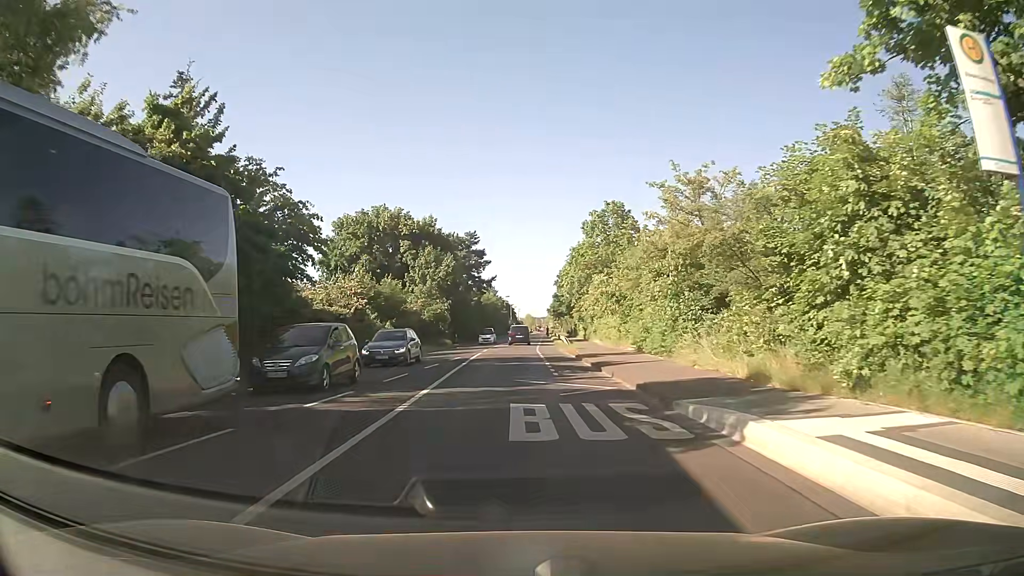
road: secondary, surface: asphalt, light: Day
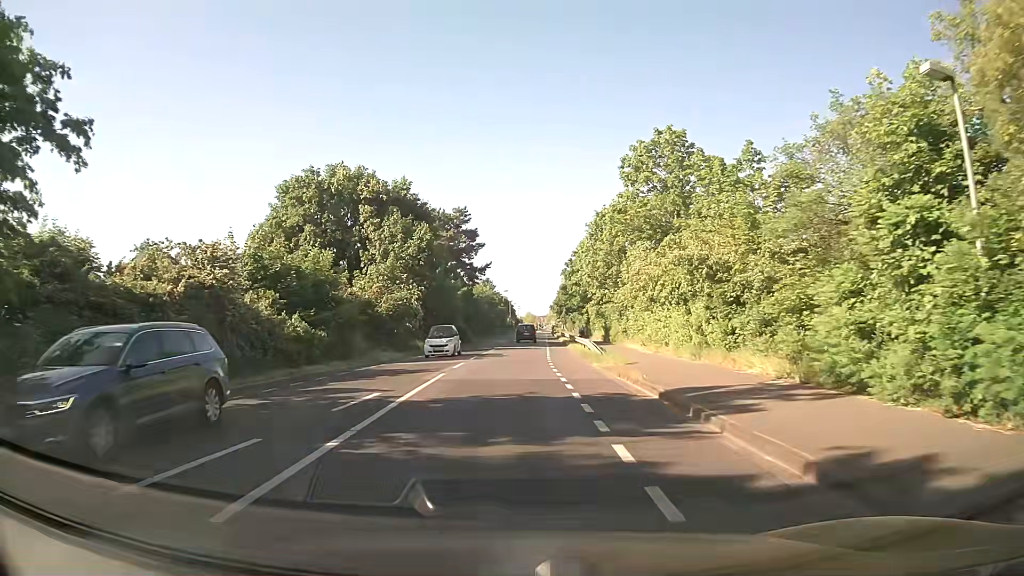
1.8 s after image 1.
(0.0, +19.1) m; 0°
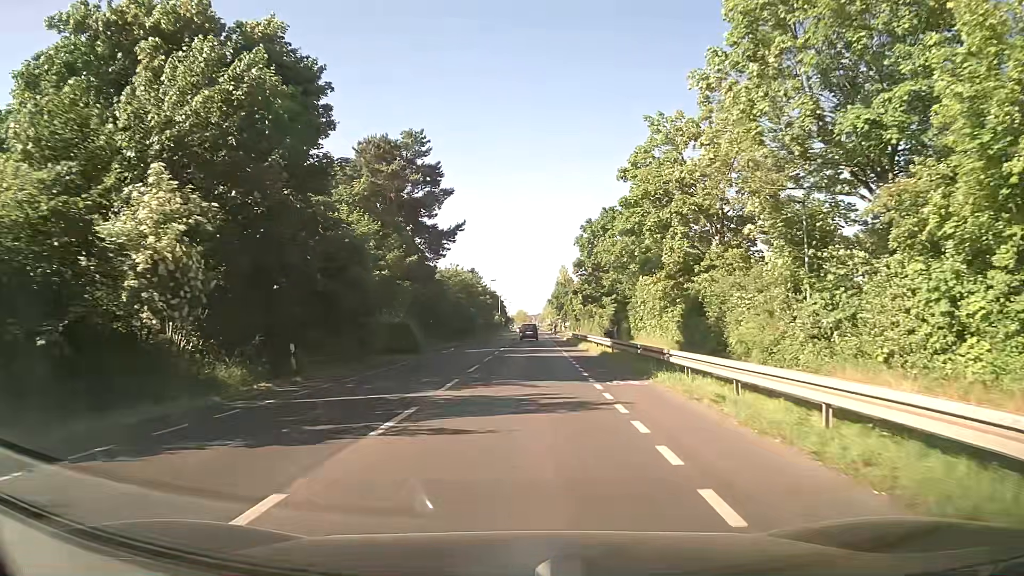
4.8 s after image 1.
(+0.1, +32.8) m; +1°
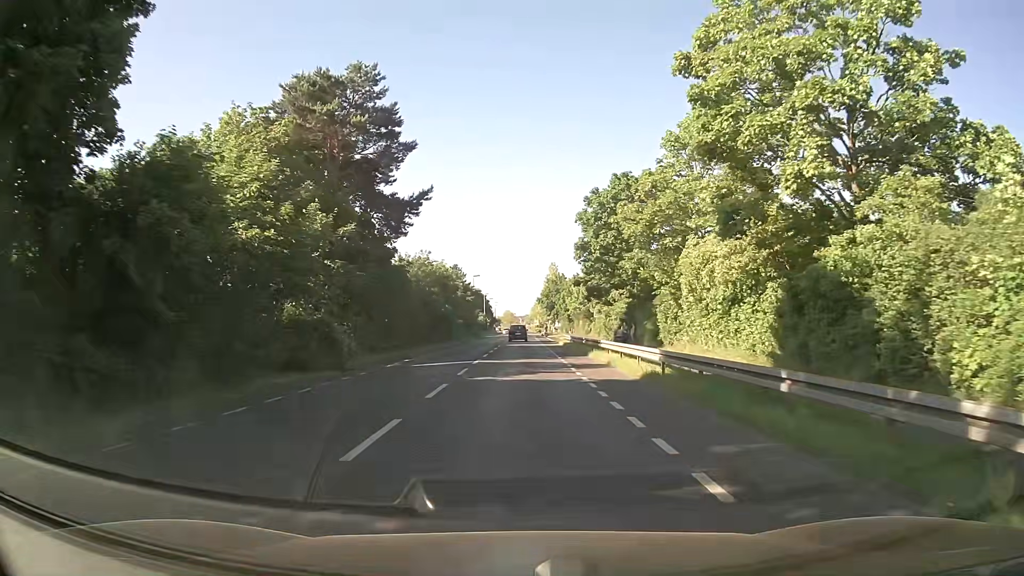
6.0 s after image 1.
(+0.1, +13.6) m; +1°
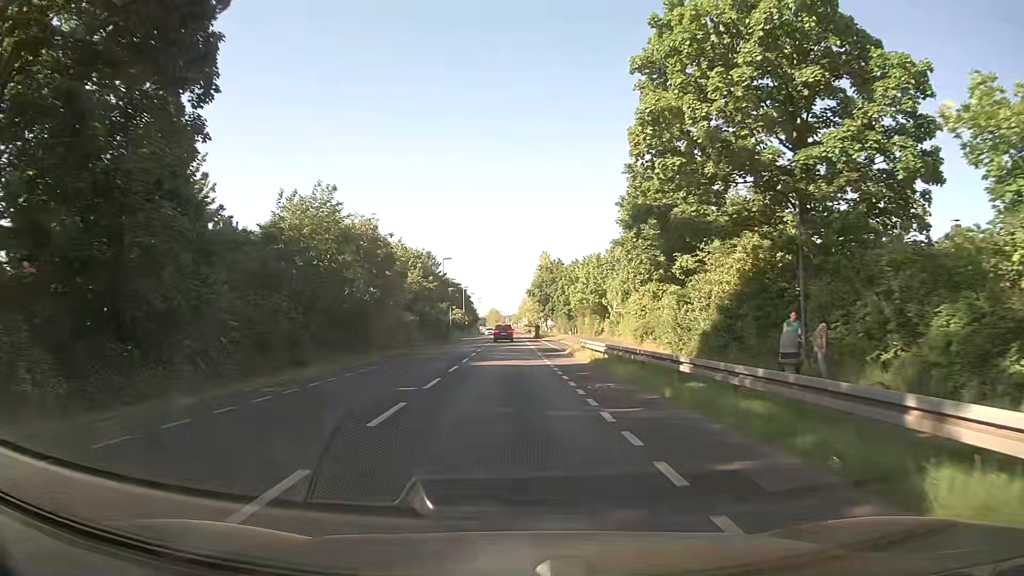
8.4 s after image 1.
(+0.4, +27.7) m; +1°
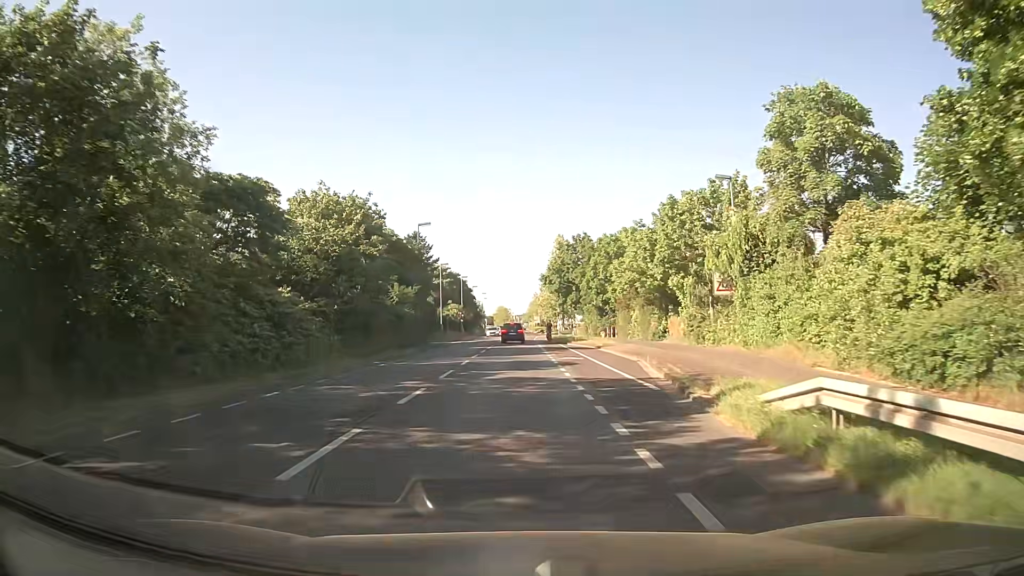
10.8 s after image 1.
(-0.1, +27.8) m; -1°
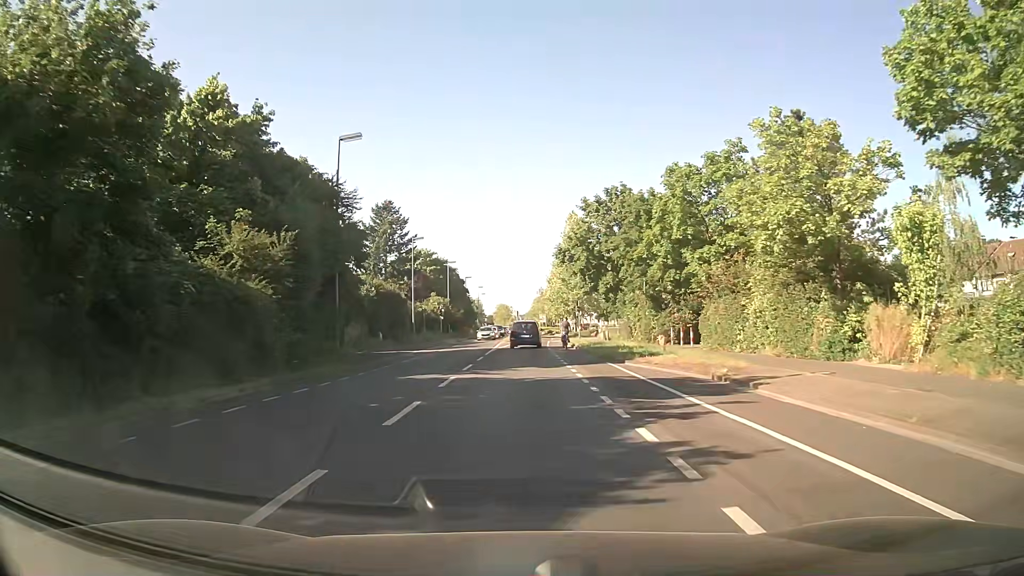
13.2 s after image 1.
(-0.1, +26.6) m; 0°
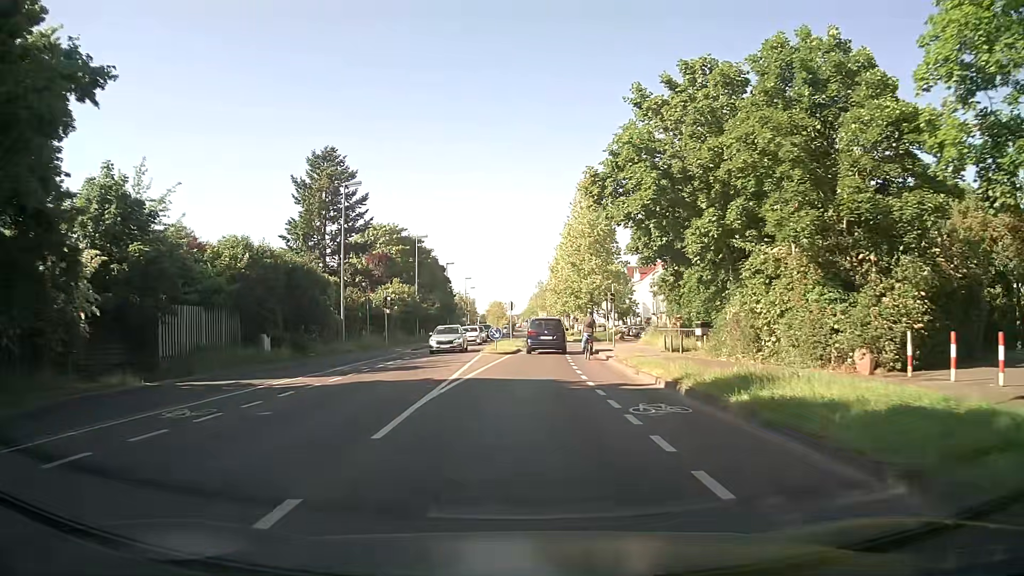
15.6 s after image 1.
(+0.1, +25.3) m; 0°
(0, +10) (0, +20) (+1, +30) (+2, +40) (+2, +50) (+3, +60) (+3, +70) (+2, +80) (+2, +90) (+2, +100) m
